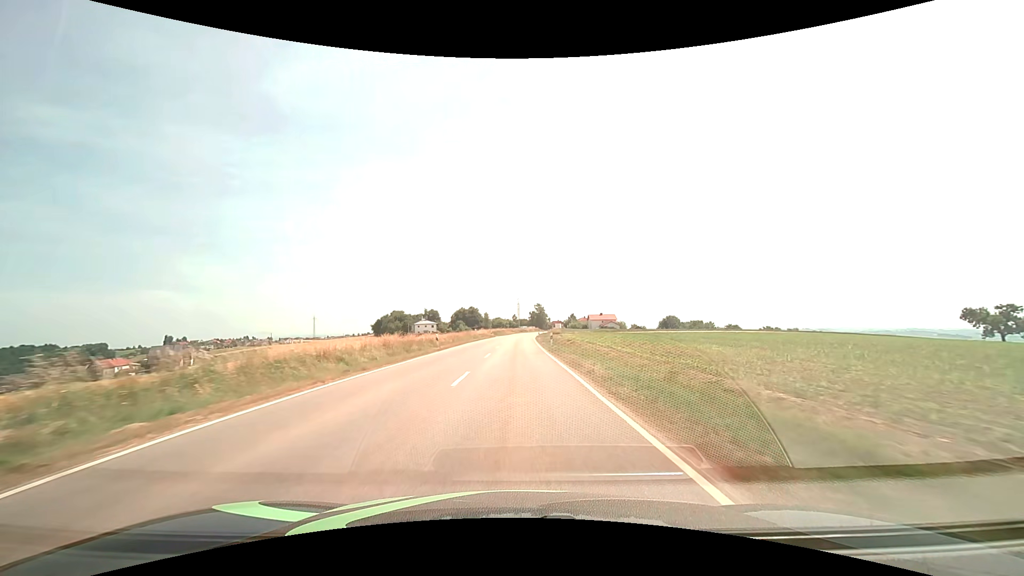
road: tertiary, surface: asphalt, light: Day
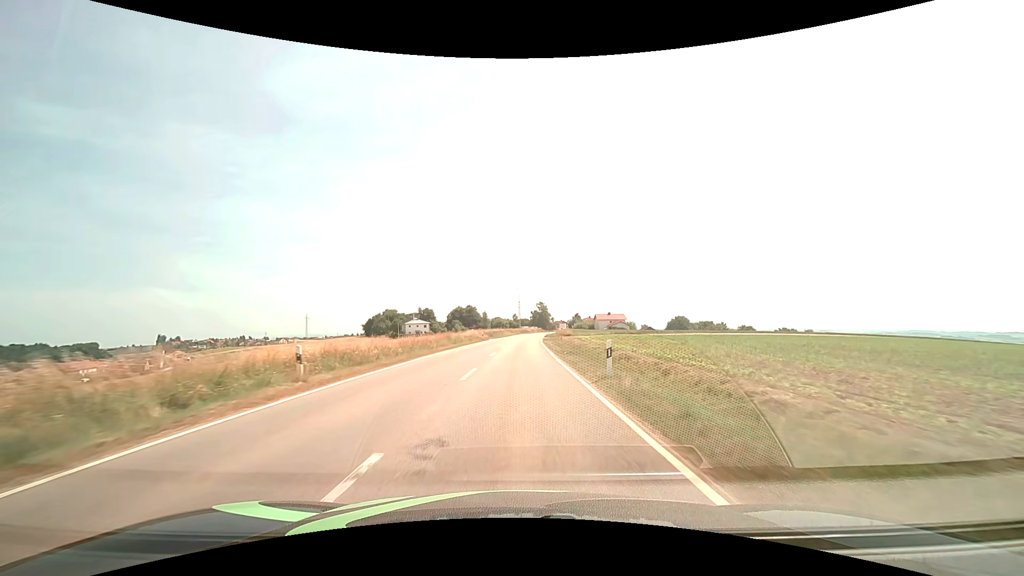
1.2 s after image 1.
(0.0, +21.6) m; 0°
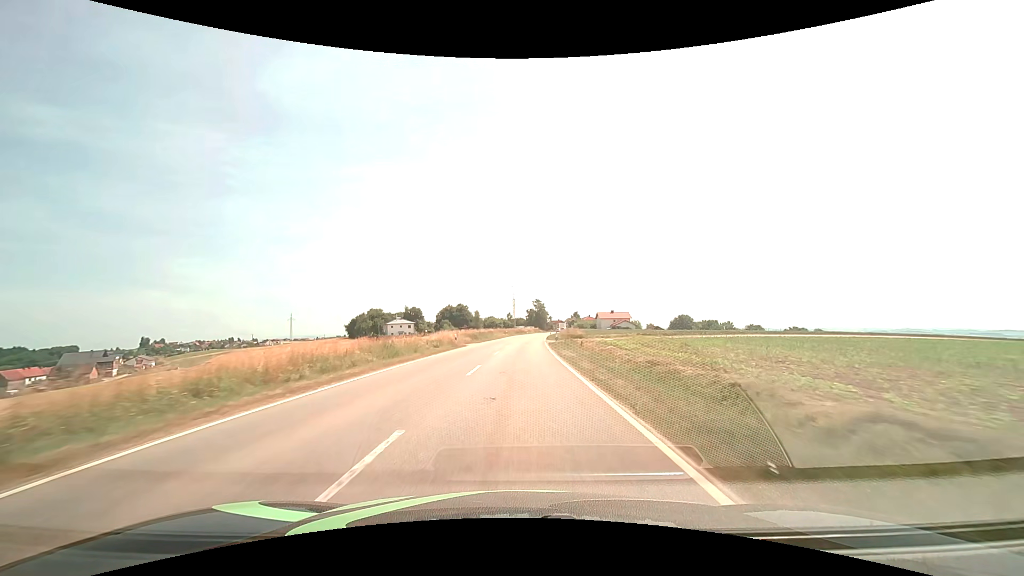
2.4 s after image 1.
(+0.1, +22.0) m; +1°
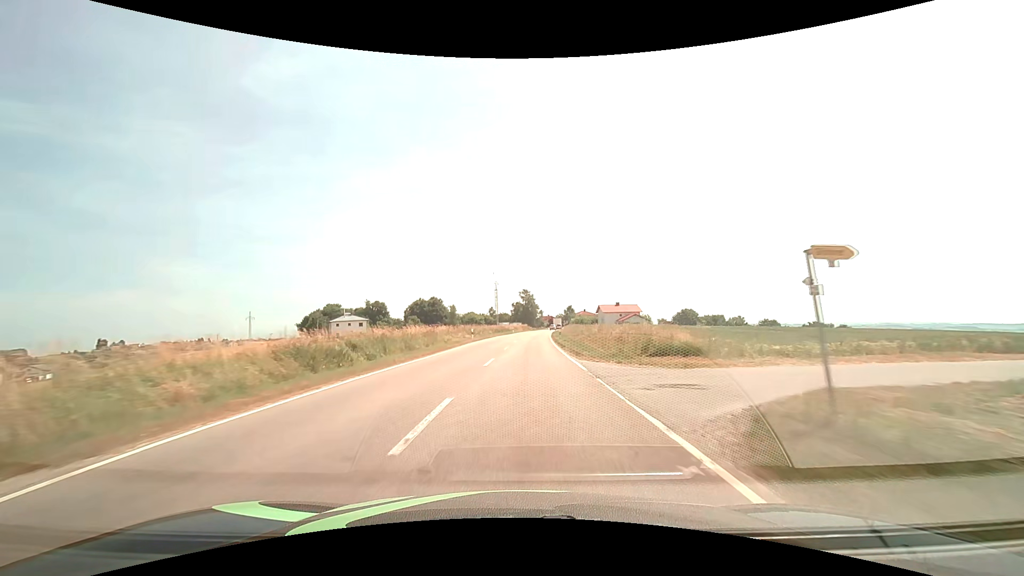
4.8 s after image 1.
(+0.7, +44.2) m; +2°
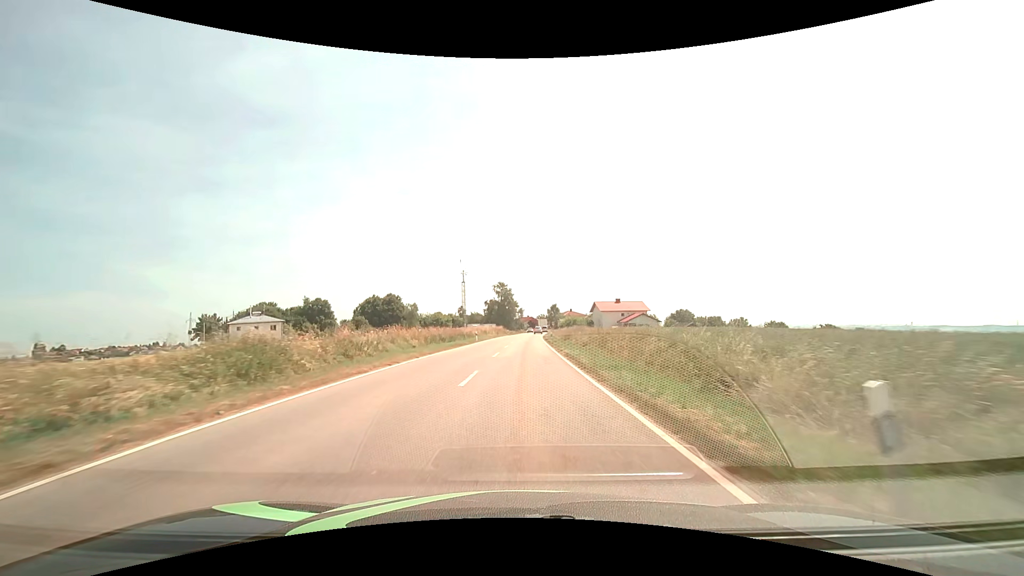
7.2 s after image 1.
(+0.9, +40.5) m; +3°
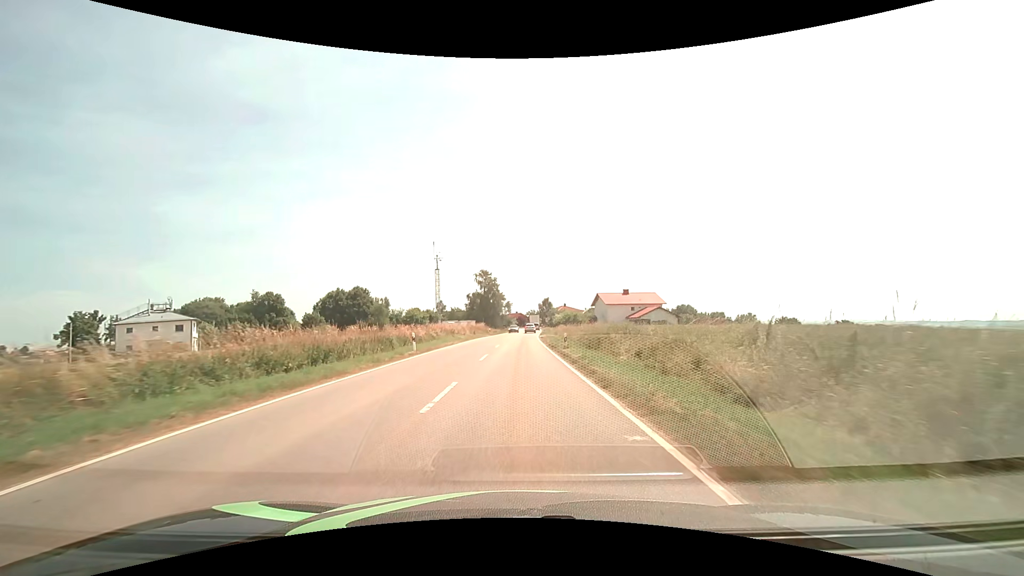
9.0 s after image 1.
(+0.3, +26.3) m; +1°
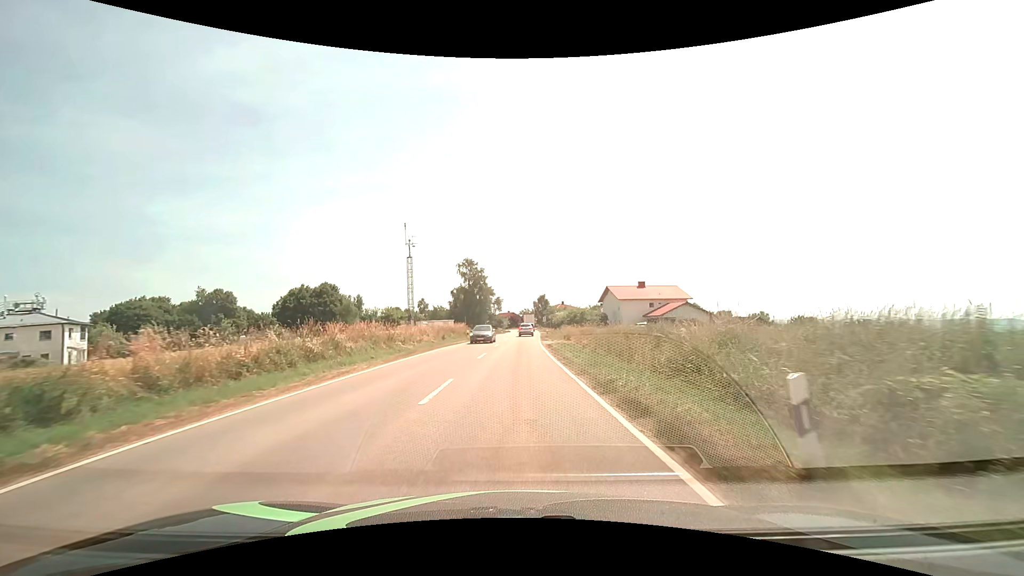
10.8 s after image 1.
(+0.1, +22.0) m; +1°
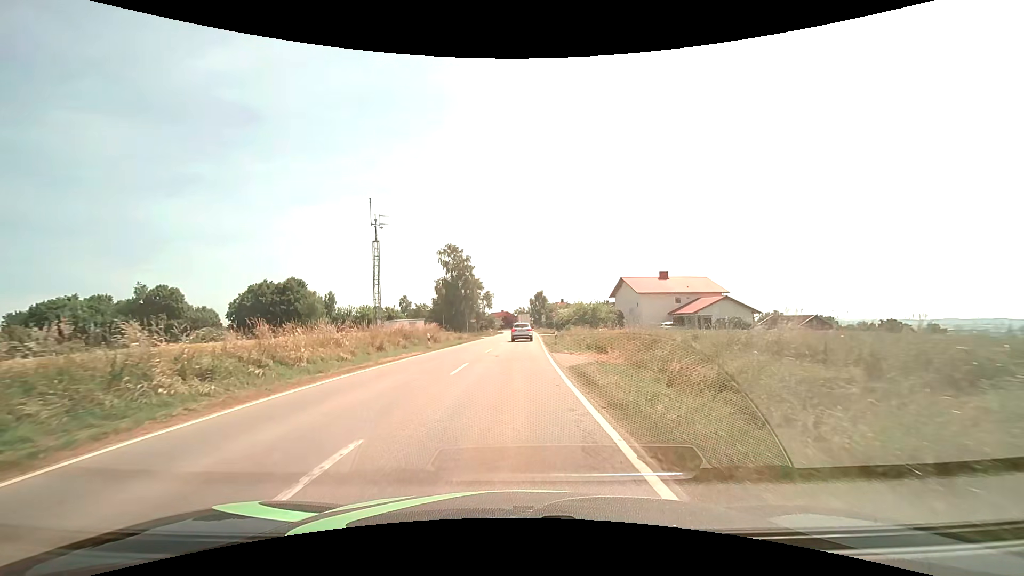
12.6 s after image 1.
(+0.2, +18.6) m; 0°
(0, +10) (0, +20) (0, +30) (0, +40) (+1, +50) (+1, +60) (+1, +70) (+2, +80) (+2, +90) (+2, +100) m
